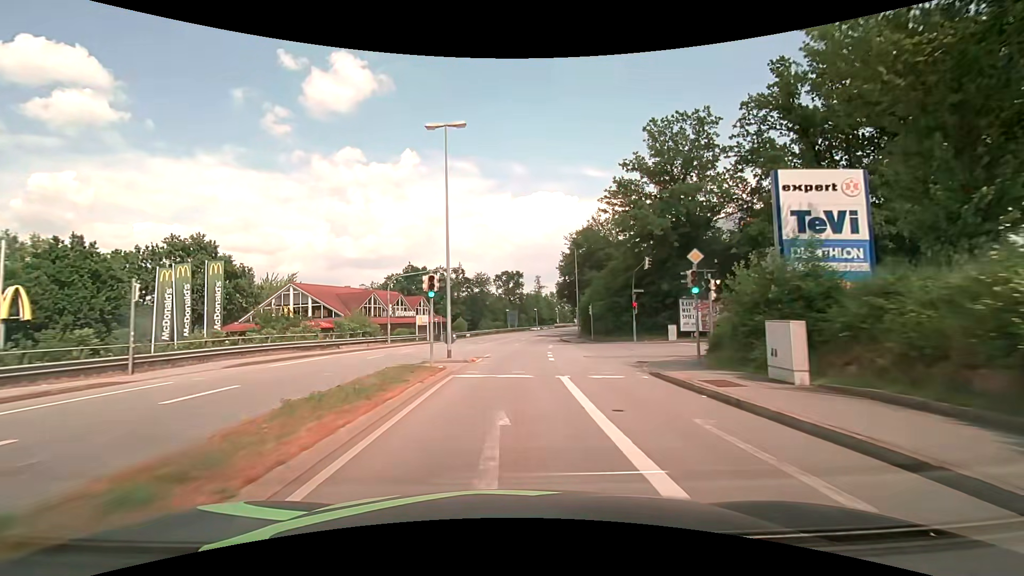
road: tertiary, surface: asphalt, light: Day
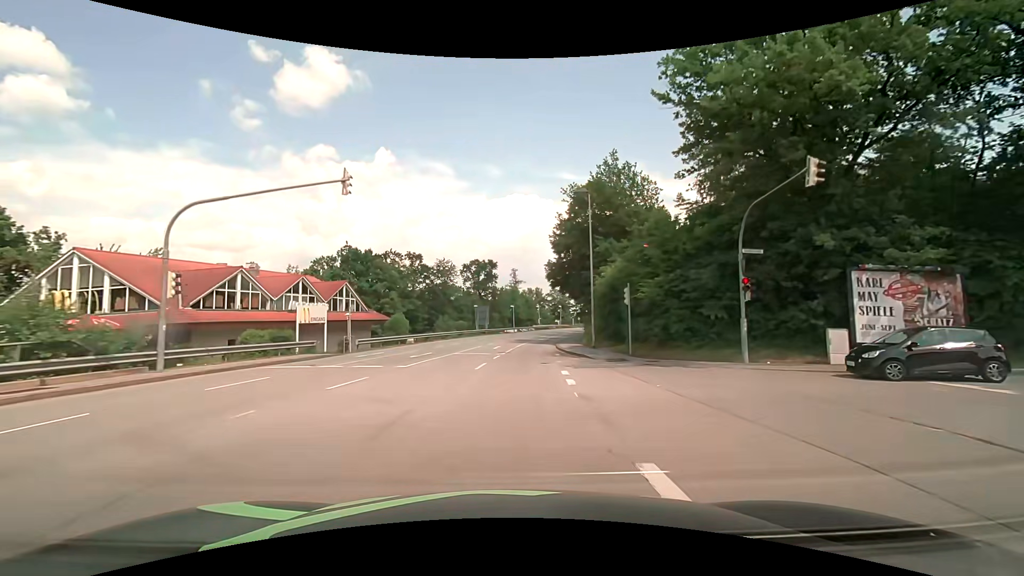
(+0.6, +23.6) m; +3°
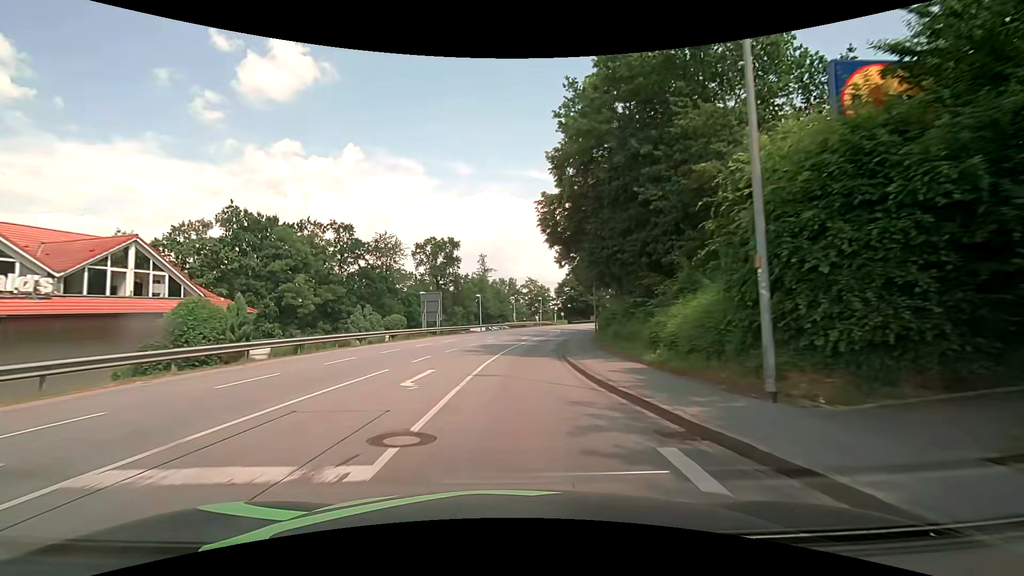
(+0.7, +23.5) m; +3°
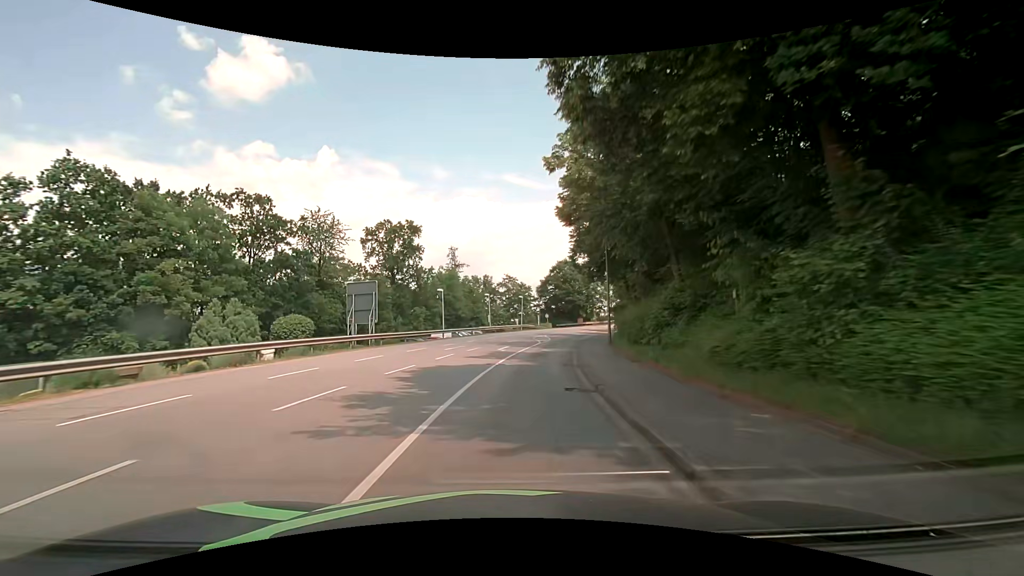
(+0.4, +15.5) m; +3°
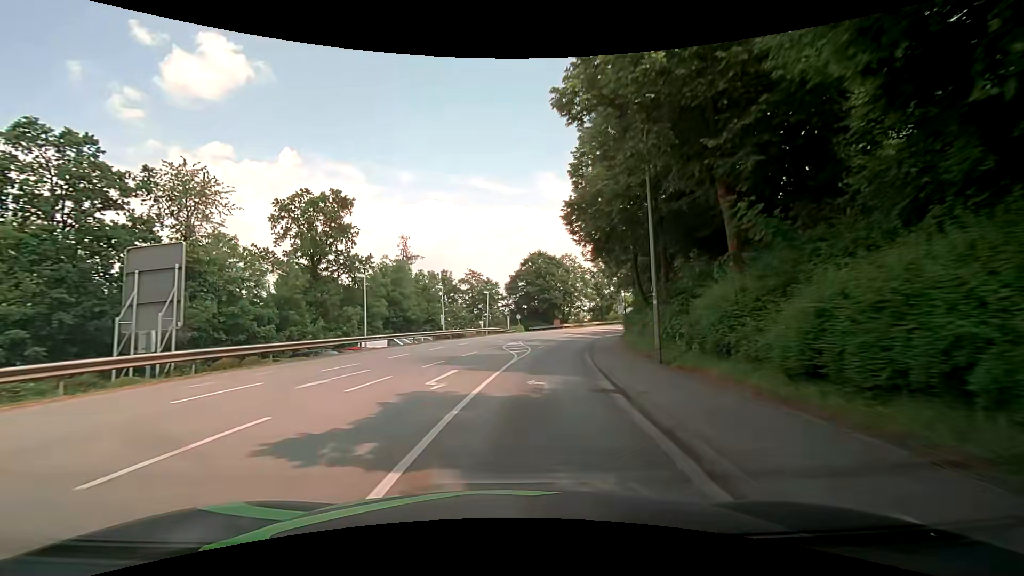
(+0.5, +15.5) m; +3°
(0, +10) (+1, +20) (+3, +30) (+5, +40) (+8, +49) (+11, +59) (+14, +68) (+18, +77) (+23, +86) (+27, +95) m
